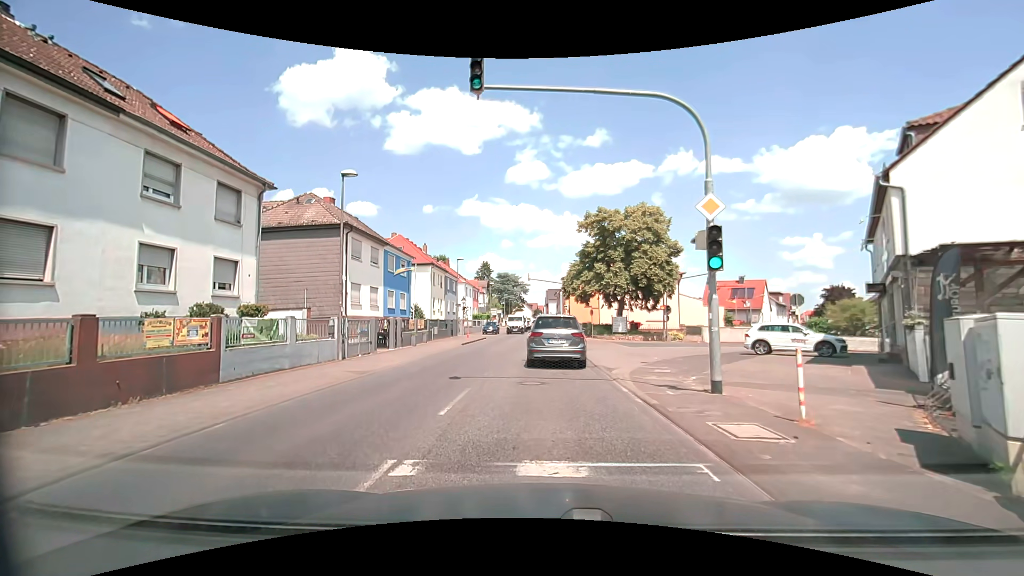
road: secondary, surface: asphalt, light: Day
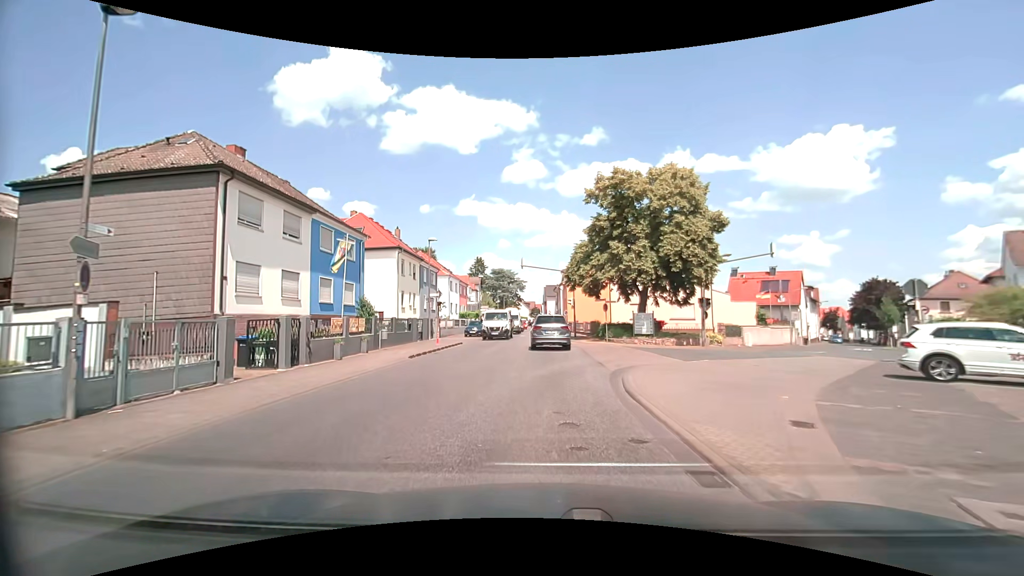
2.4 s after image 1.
(+0.1, +12.1) m; 0°
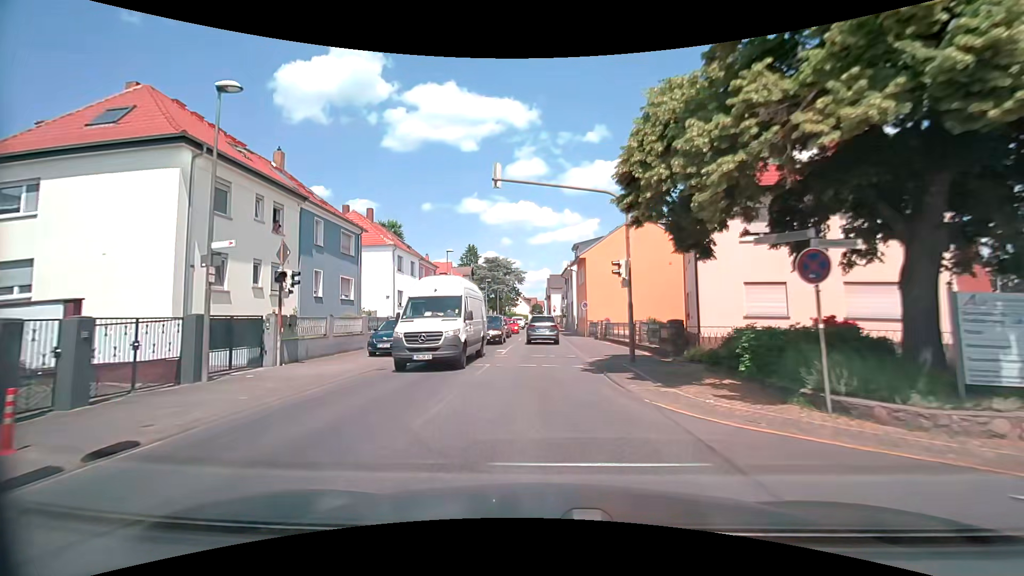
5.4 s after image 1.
(0.0, +26.2) m; 0°
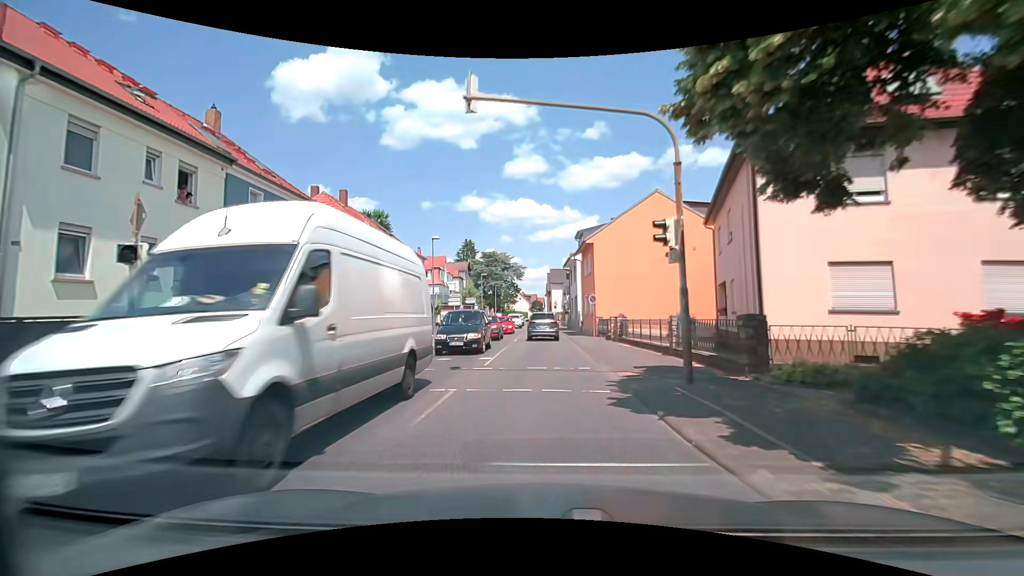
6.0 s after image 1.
(0.0, +6.0) m; 0°
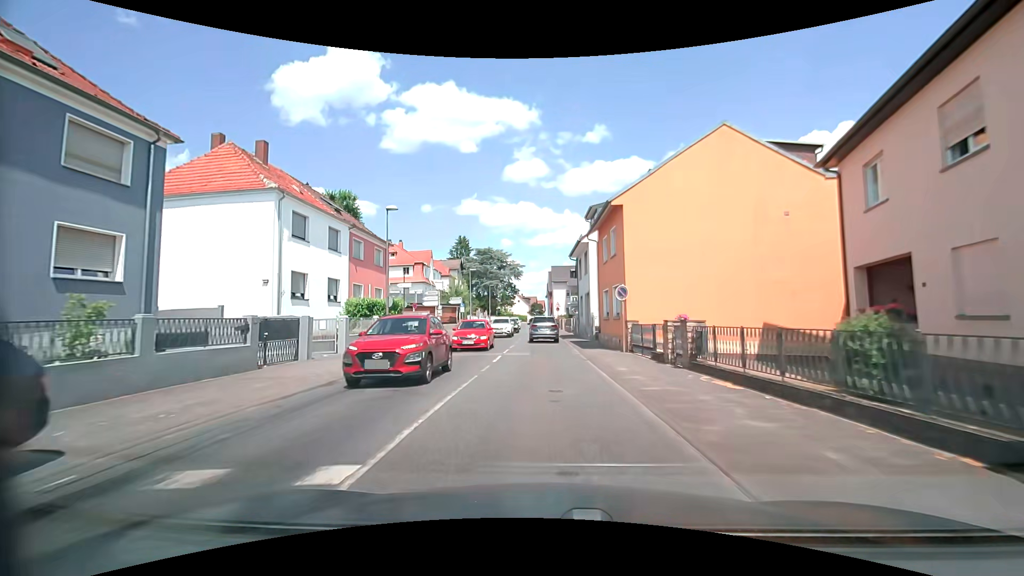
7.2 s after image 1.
(-0.1, +11.9) m; 0°
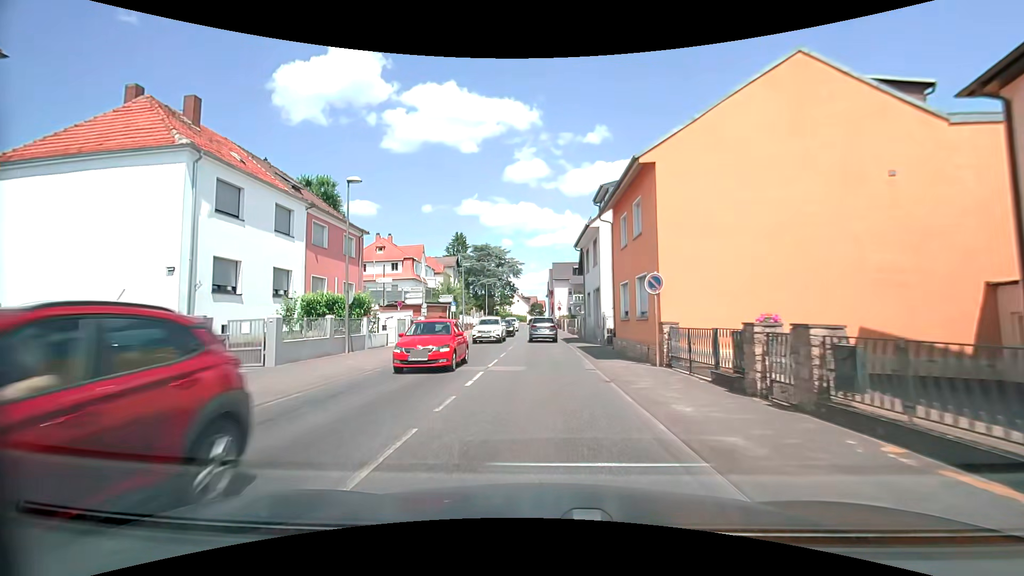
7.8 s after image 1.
(0.0, +5.8) m; -1°
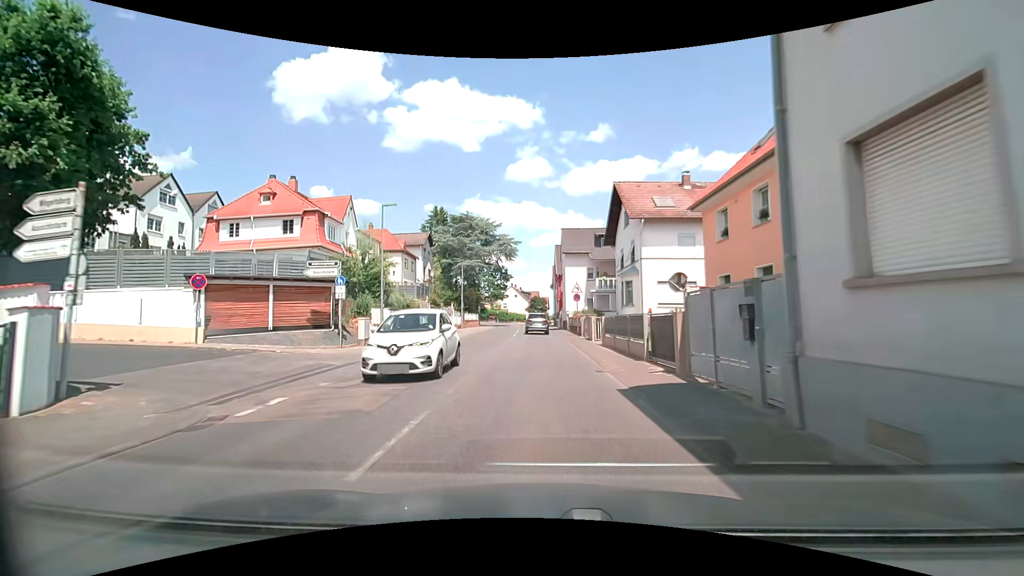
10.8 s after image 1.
(+0.1, +28.8) m; +1°
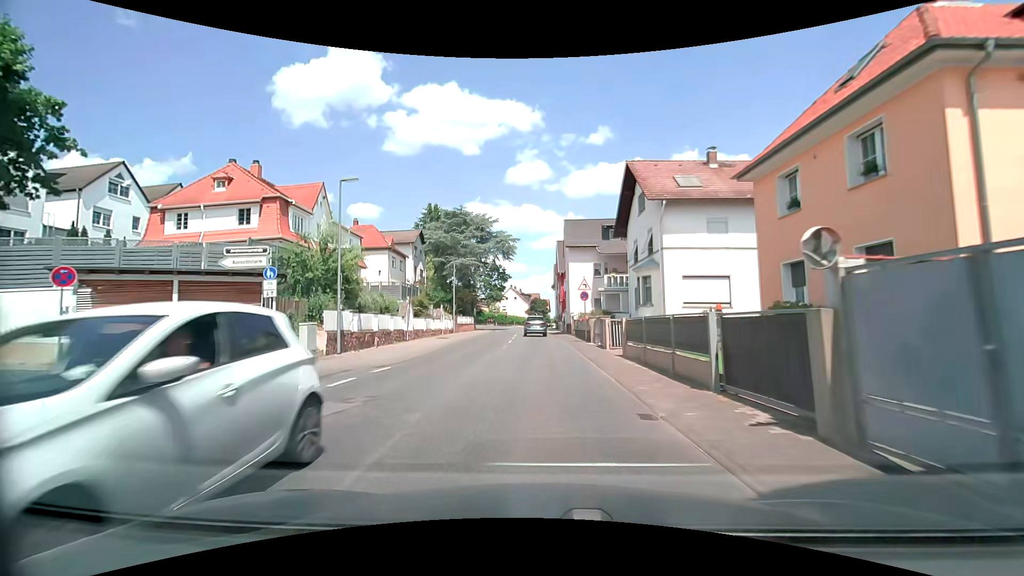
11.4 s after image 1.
(-0.1, +5.8) m; 0°
(0, +10) (0, +20) (0, +30) (-1, +40) (-1, +50) (-2, +60) (-2, +70) (-4, +80) (-7, +89) (-10, +99) m
